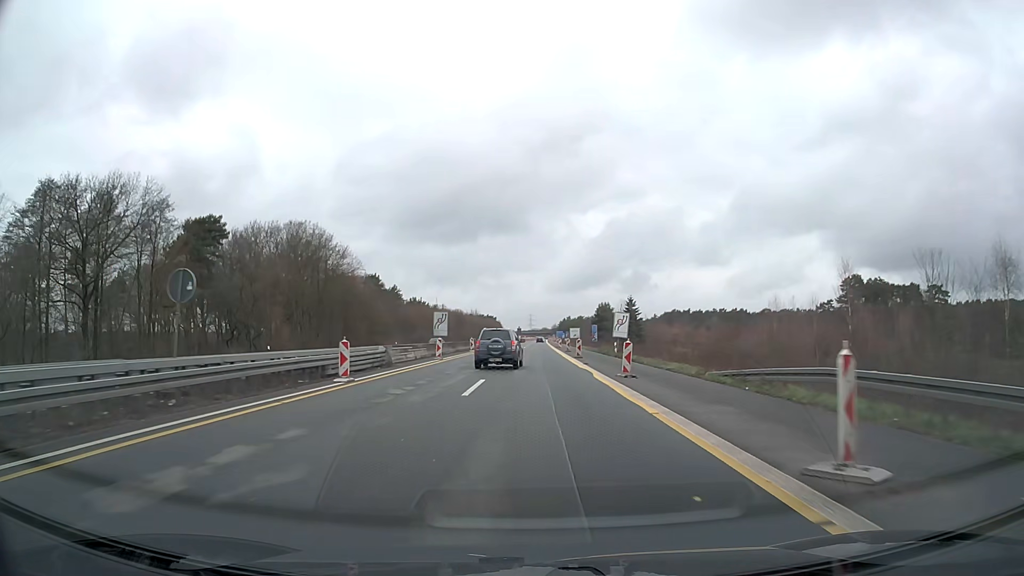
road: motorway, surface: asphalt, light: Day
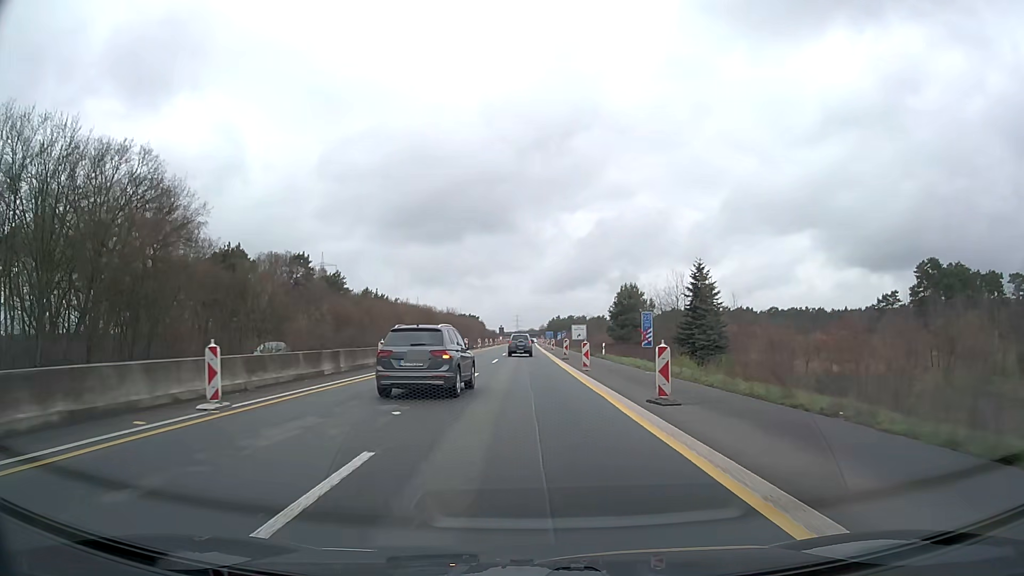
(+0.7, +49.3) m; +1°
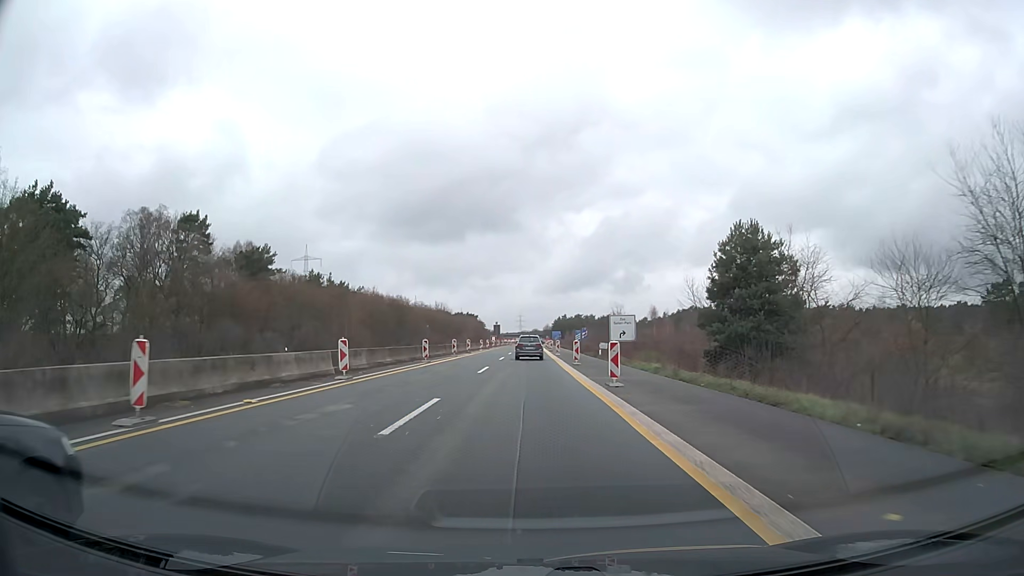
(0.0, +46.7) m; 0°
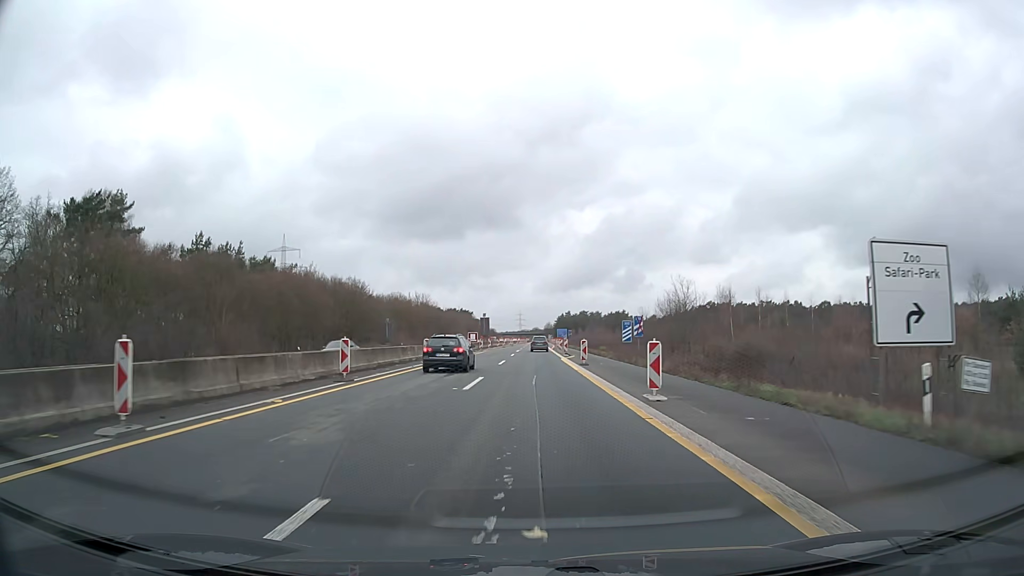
(-0.2, +45.9) m; 0°
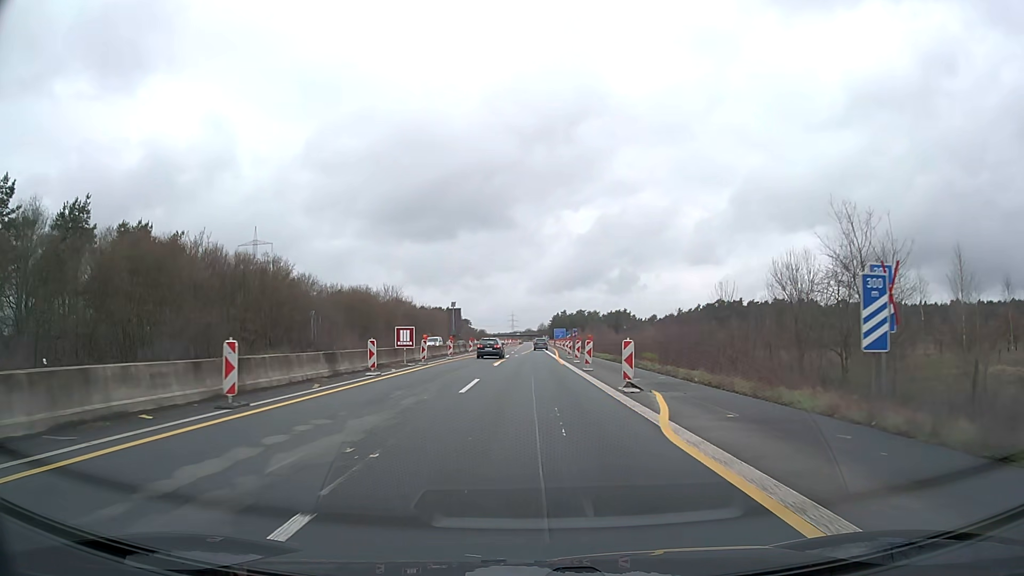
(+0.2, +36.5) m; +1°
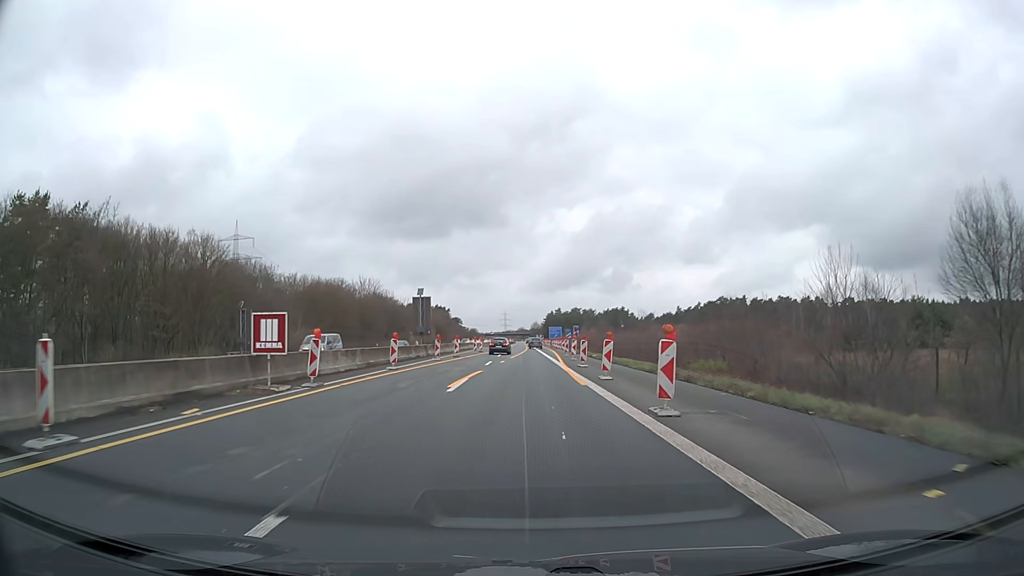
(+0.1, +18.2) m; +1°
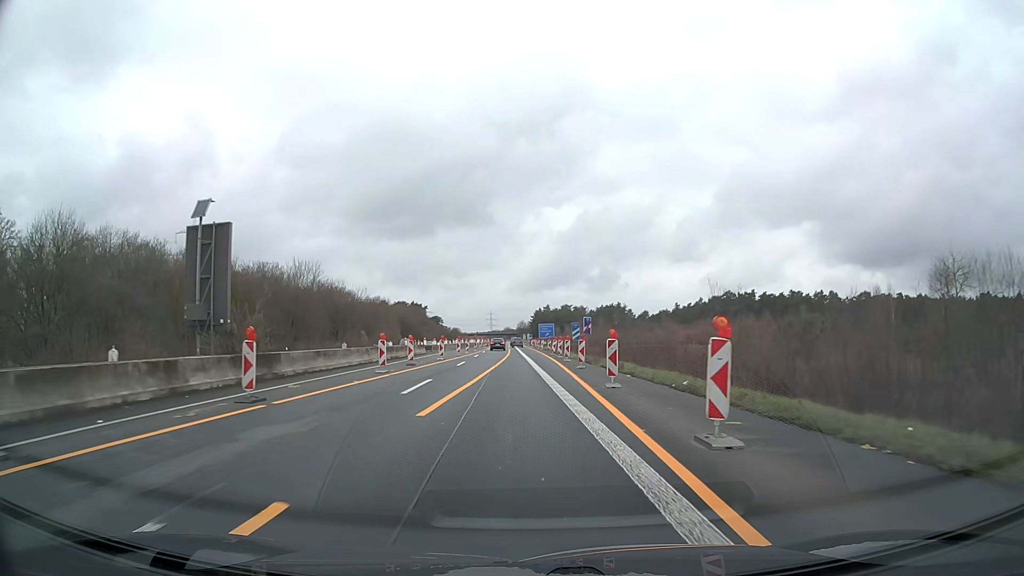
(+0.3, +36.5) m; +1°
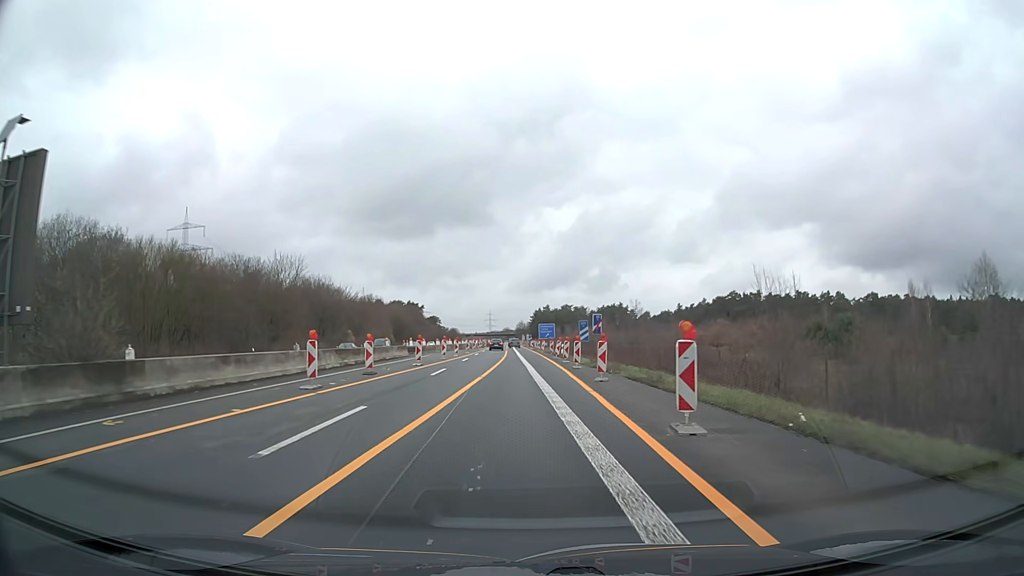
(0.0, +9.1) m; 0°
(0, +10) (0, +20) (0, +30) (0, +40) (0, +50) (0, +60) (-1, +70) (-1, +80) (-1, +90) (-1, +100) m
